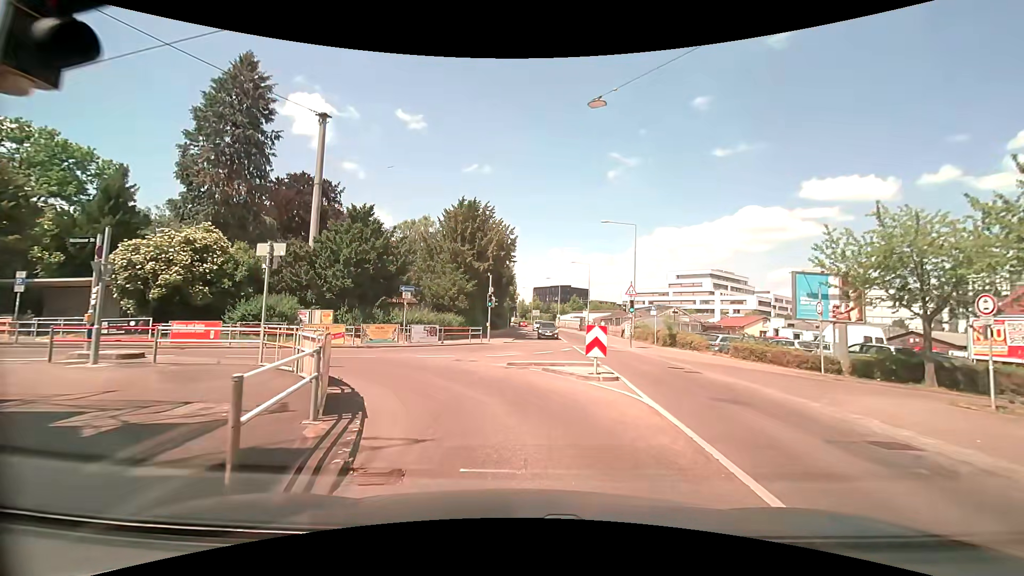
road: tertiary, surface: asphalt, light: Day
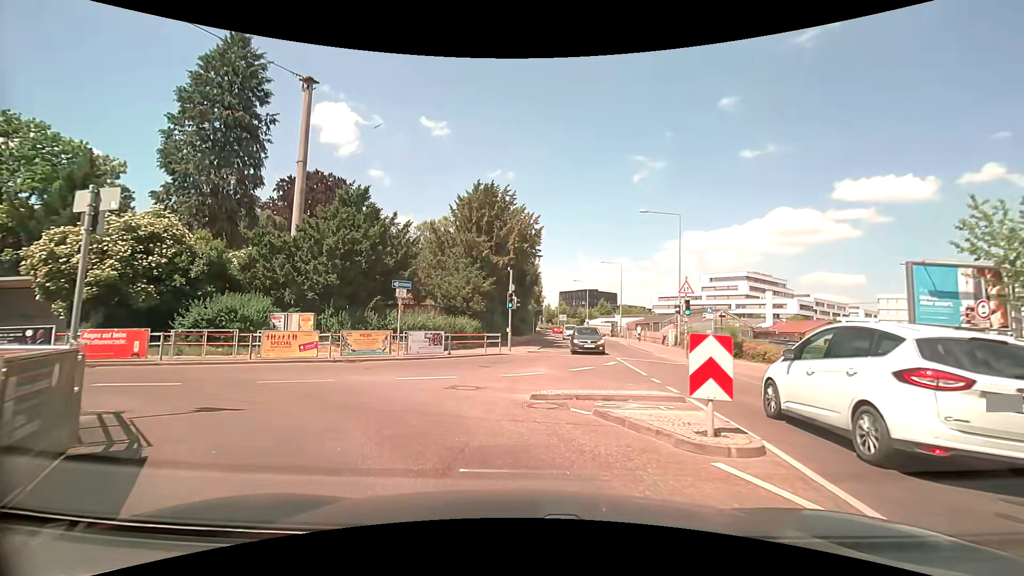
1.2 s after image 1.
(-0.2, +5.9) m; -4°
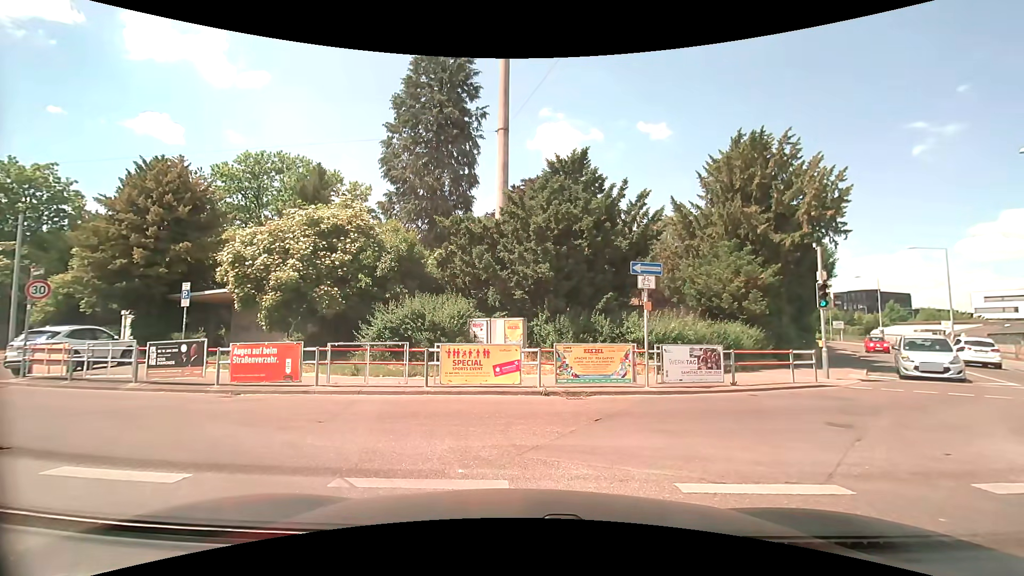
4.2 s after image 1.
(-1.3, +7.3) m; -23°
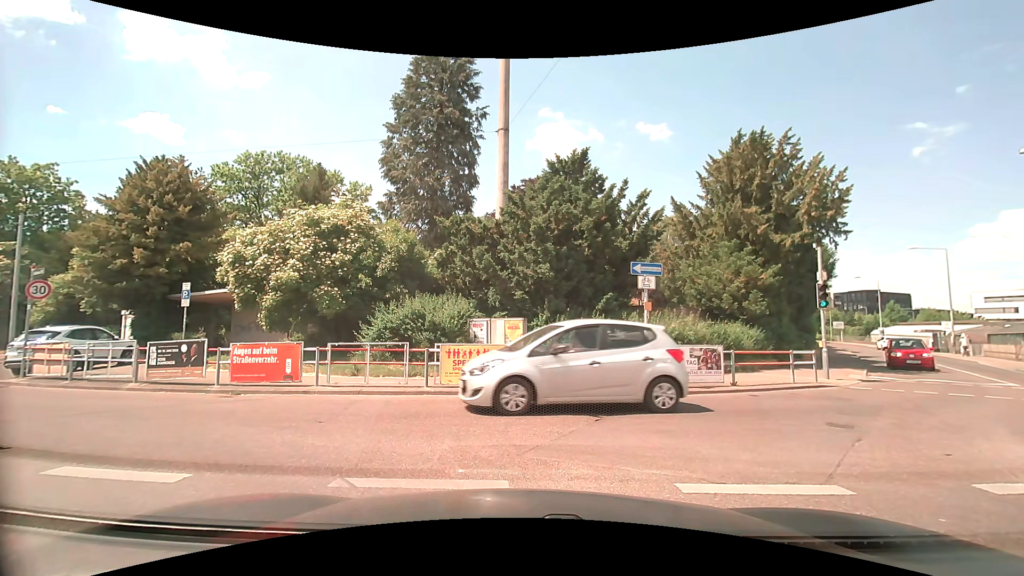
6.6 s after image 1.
(0.0, 0.0) m; 0°
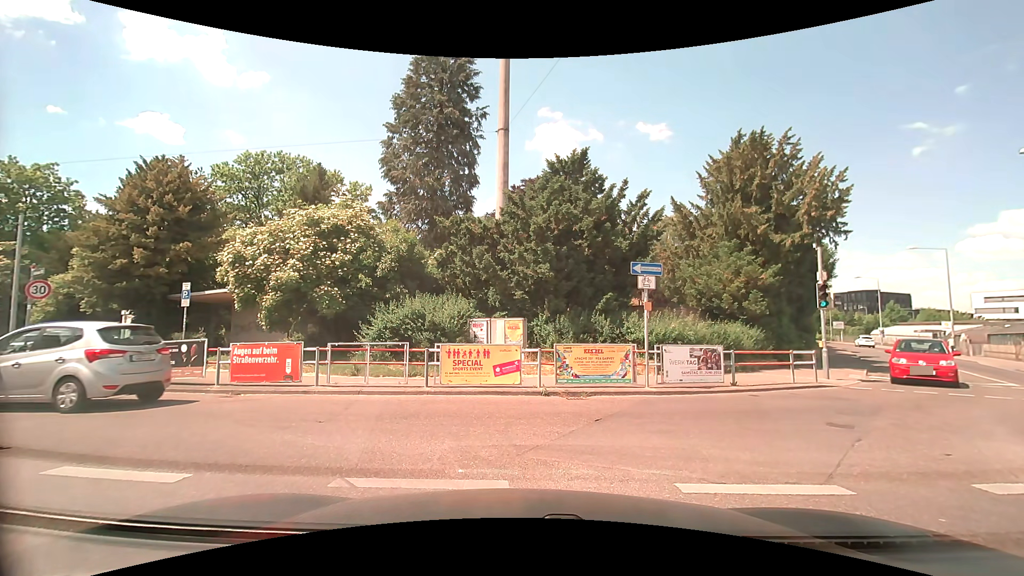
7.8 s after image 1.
(0.0, 0.0) m; 0°
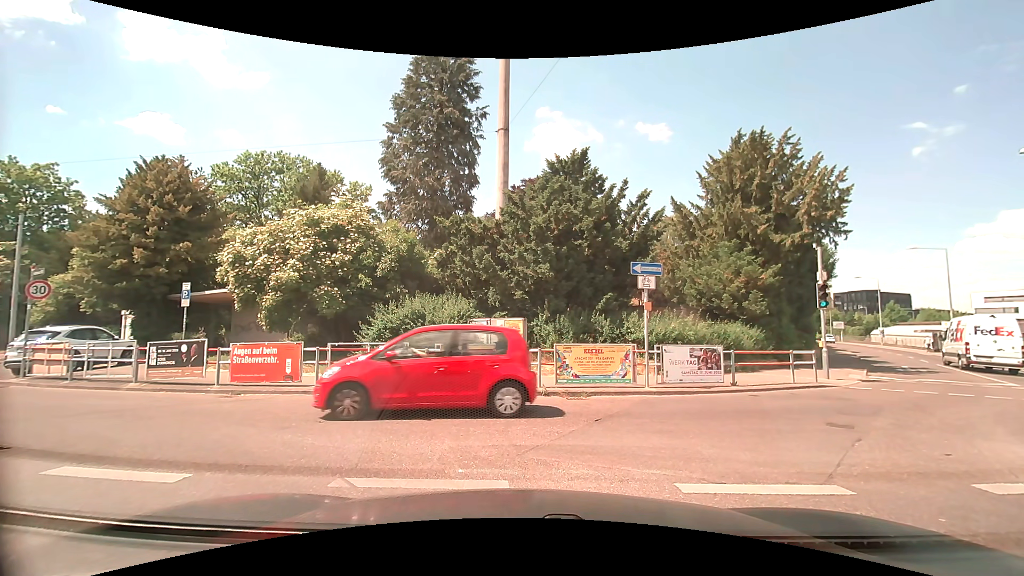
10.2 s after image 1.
(0.0, 0.0) m; 0°
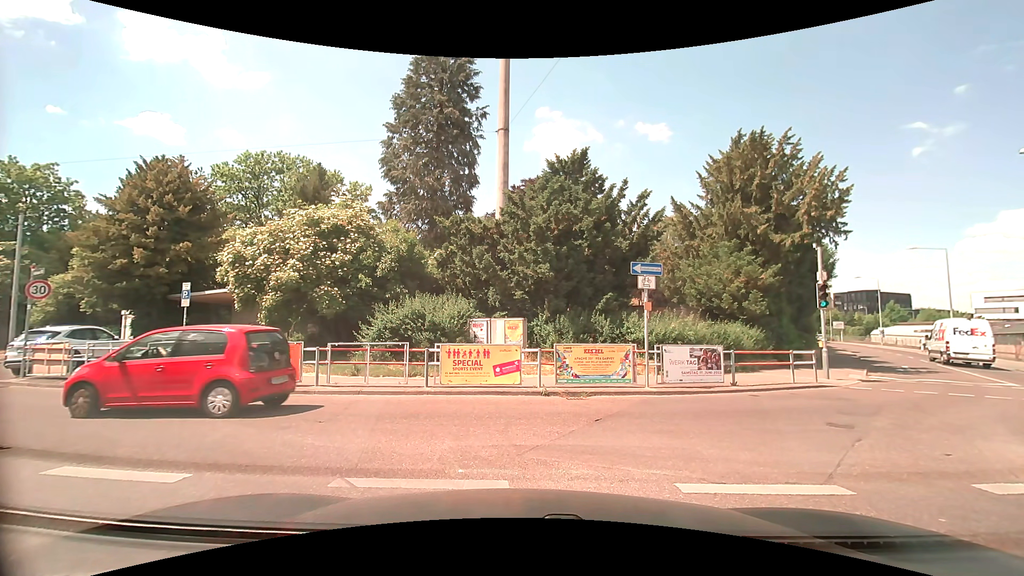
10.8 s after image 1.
(0.0, 0.0) m; 0°
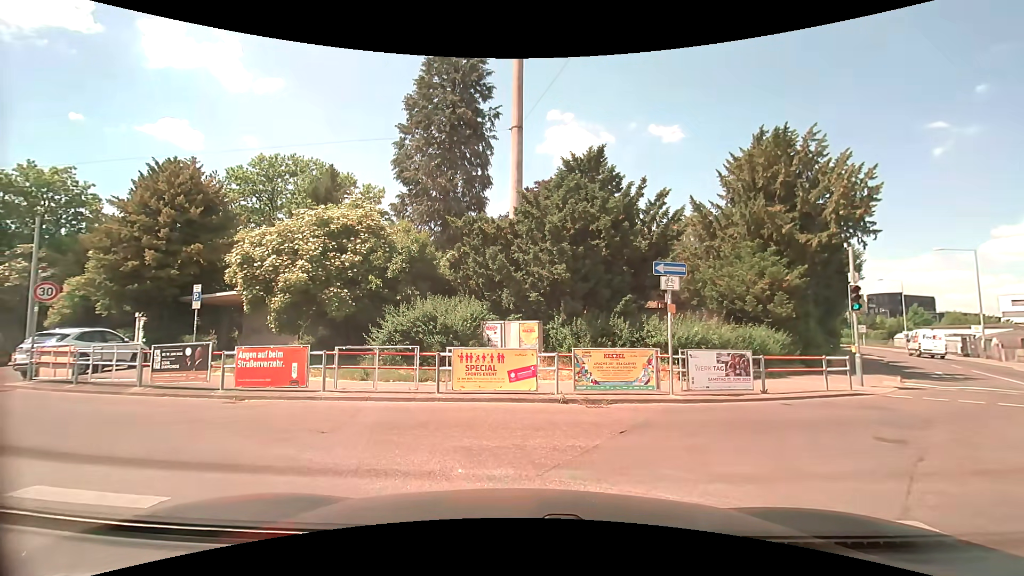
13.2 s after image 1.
(0.0, +0.6) m; 0°
